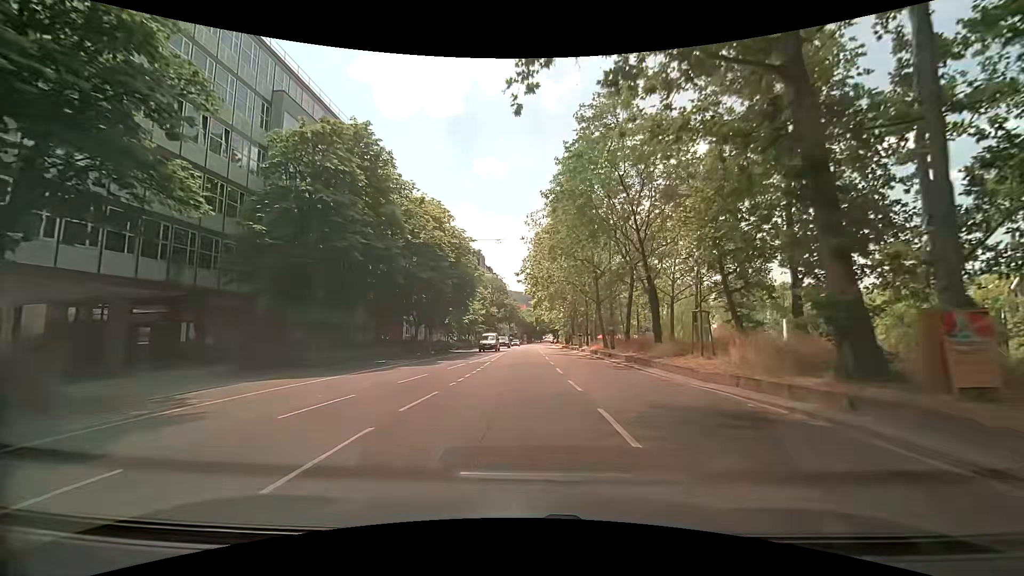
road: secondary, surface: asphalt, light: Day
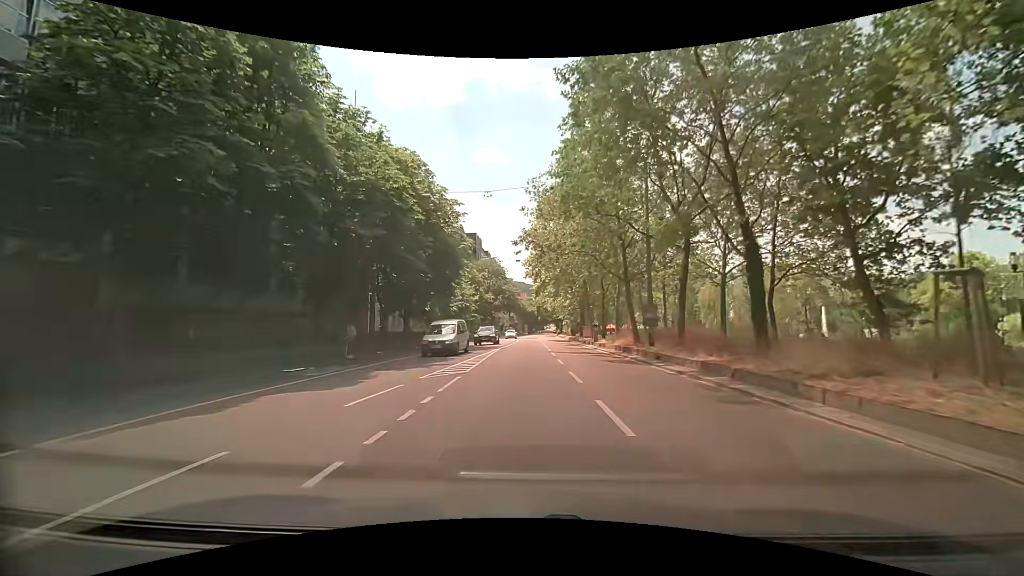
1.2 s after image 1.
(-0.1, +11.8) m; -1°
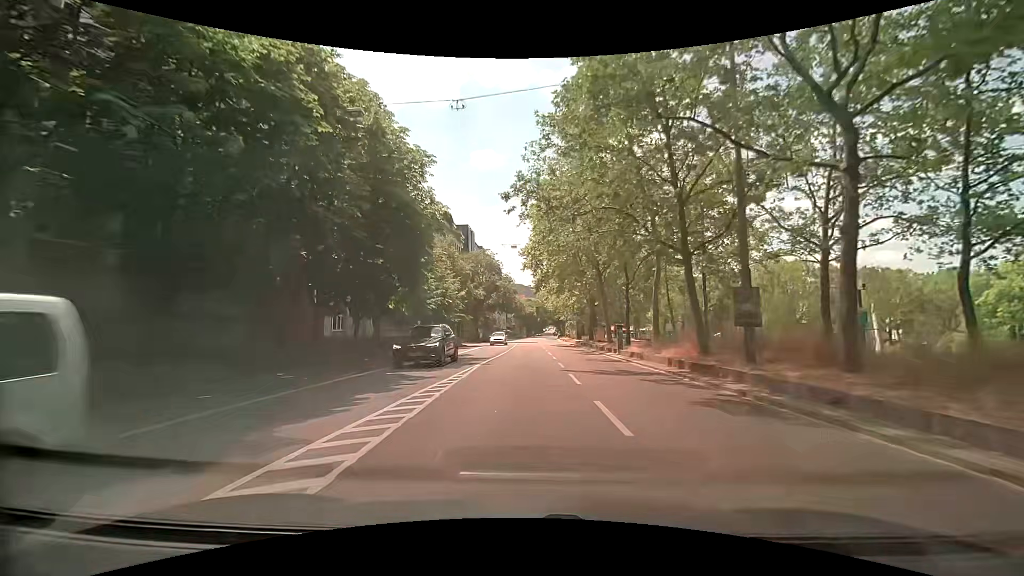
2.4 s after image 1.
(0.0, +12.1) m; -1°
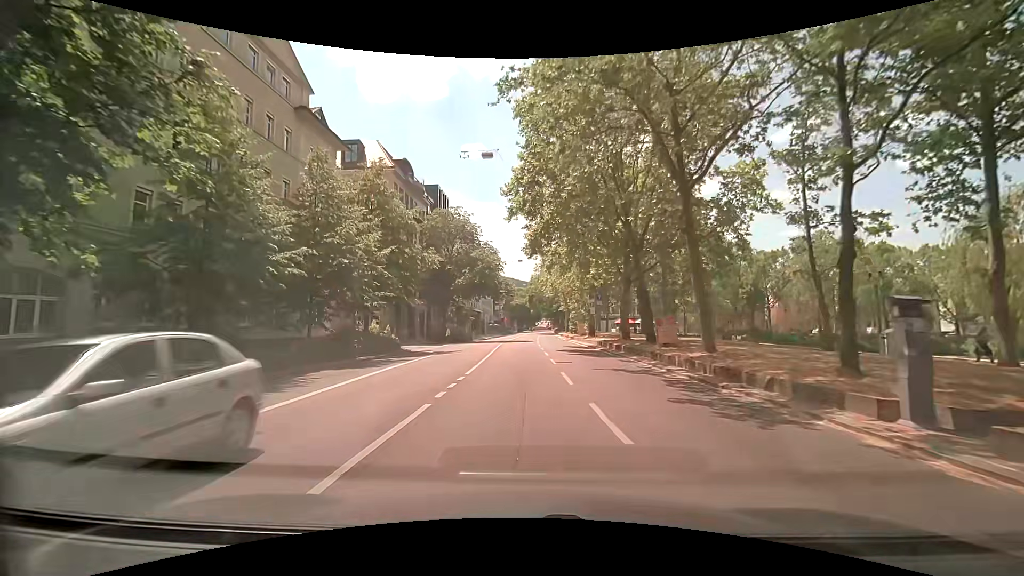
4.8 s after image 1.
(+0.4, +25.0) m; +1°
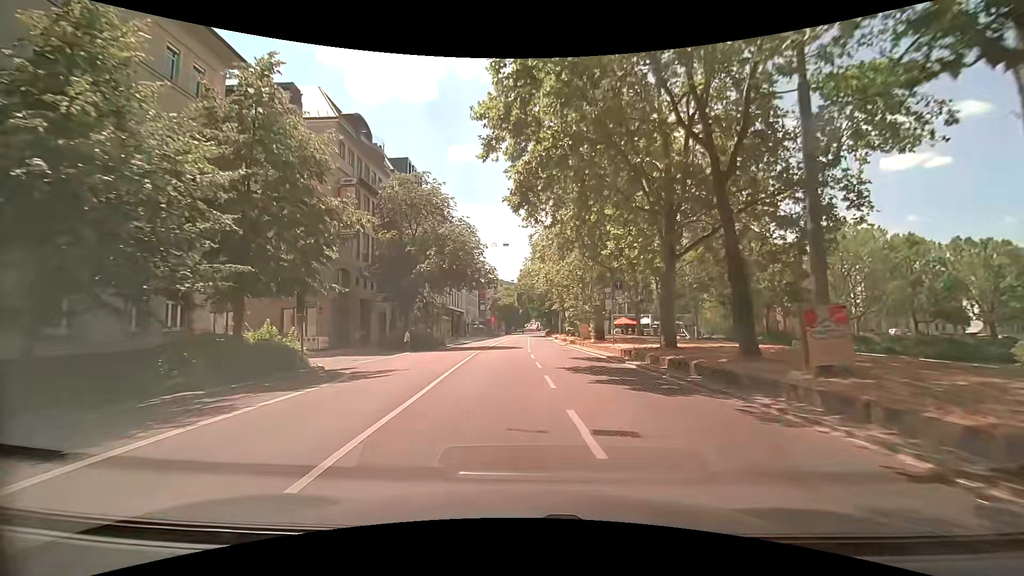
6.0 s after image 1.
(+0.2, +13.0) m; +1°
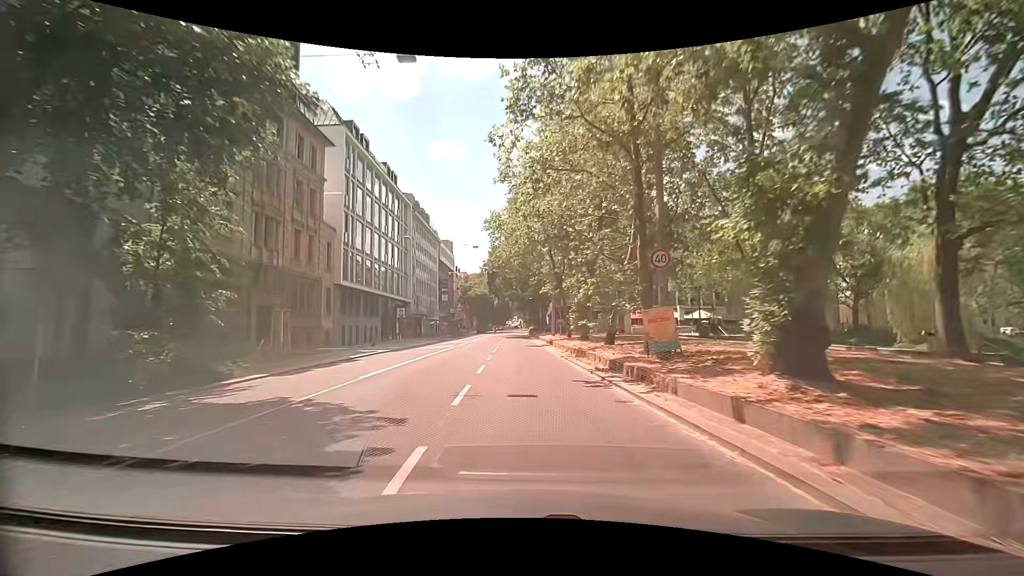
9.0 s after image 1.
(+1.5, +33.1) m; +3°
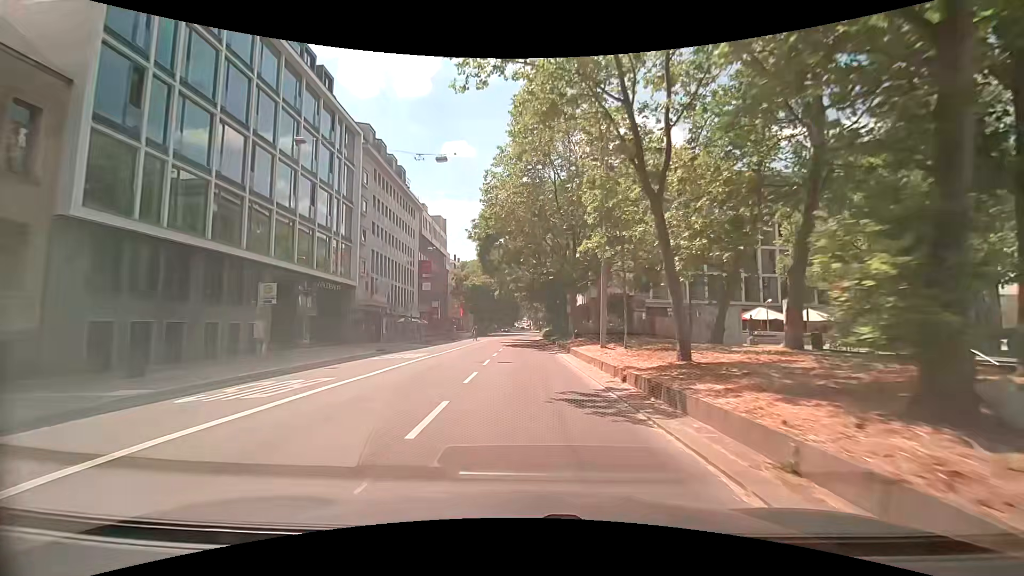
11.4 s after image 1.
(-0.7, +27.5) m; -2°
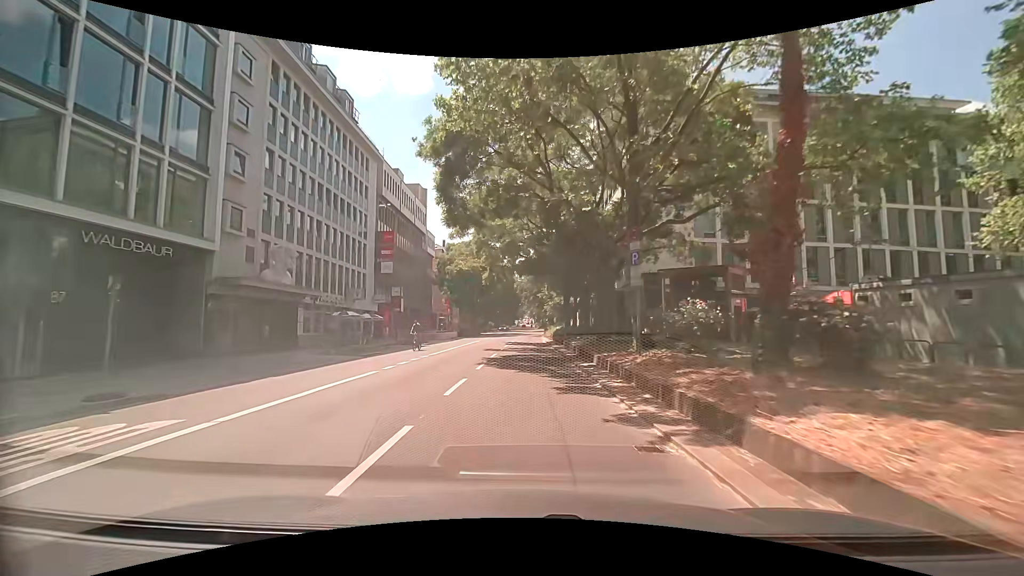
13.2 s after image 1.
(+0.1, +20.7) m; 0°
(0, +10) (0, +20) (0, +30) (0, +40) (0, +50) (0, +60) (0, +70) (0, +80) (0, +90) (+1, +100) m
